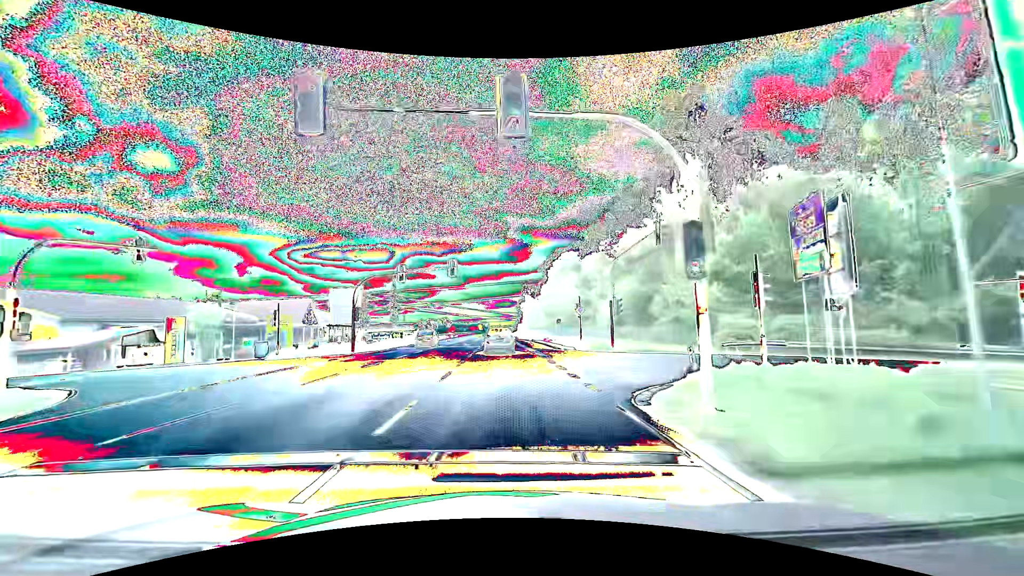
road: primary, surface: asphalt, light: Day
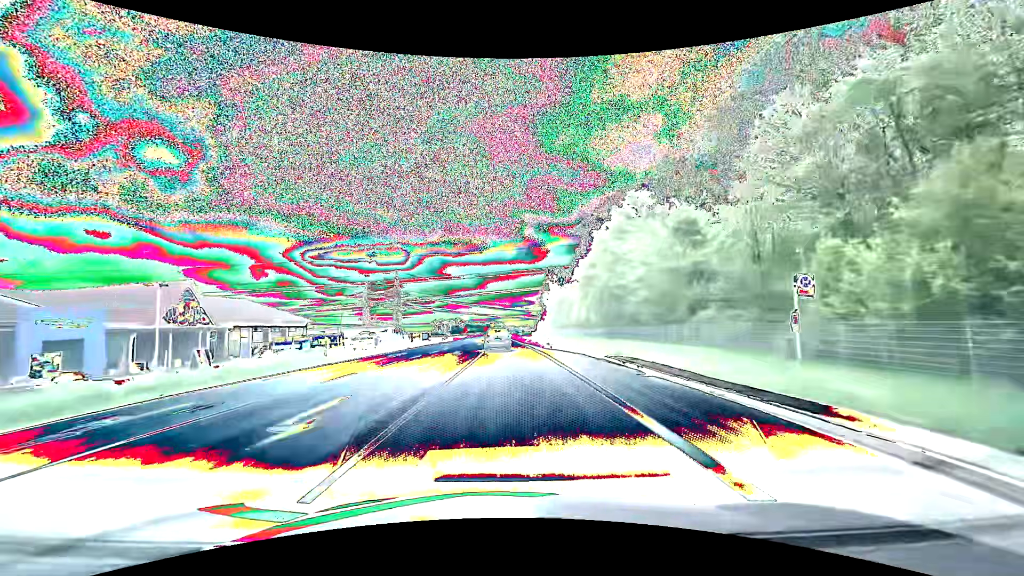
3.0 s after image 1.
(-0.5, +42.6) m; -2°
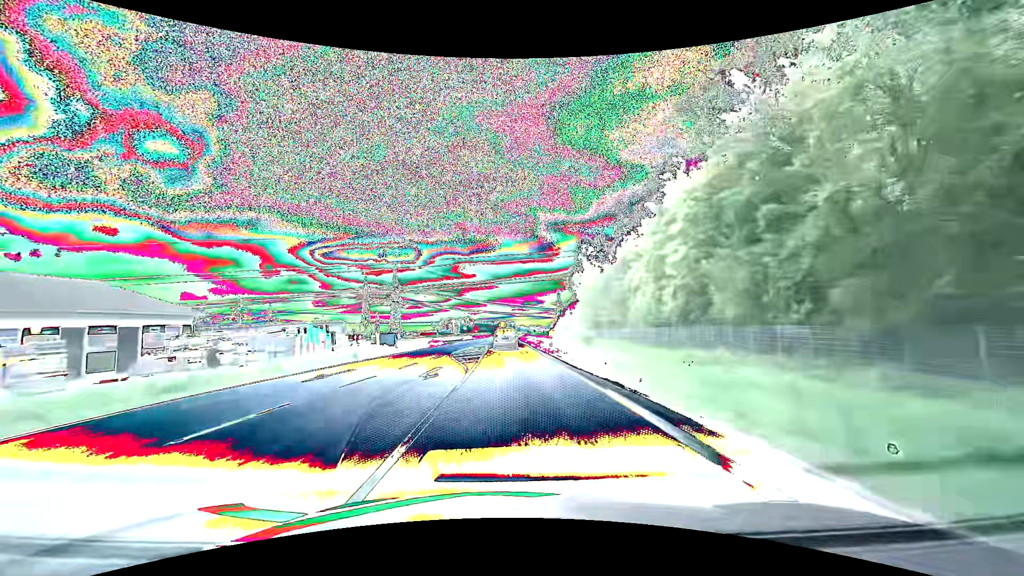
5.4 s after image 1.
(-0.4, +38.0) m; -1°
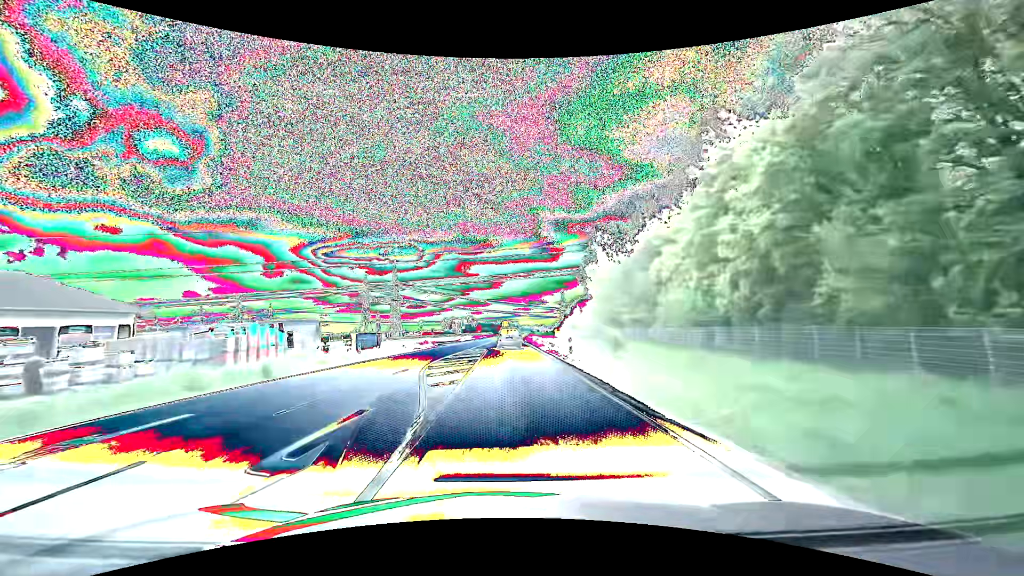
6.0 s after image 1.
(0.0, +10.0) m; 0°
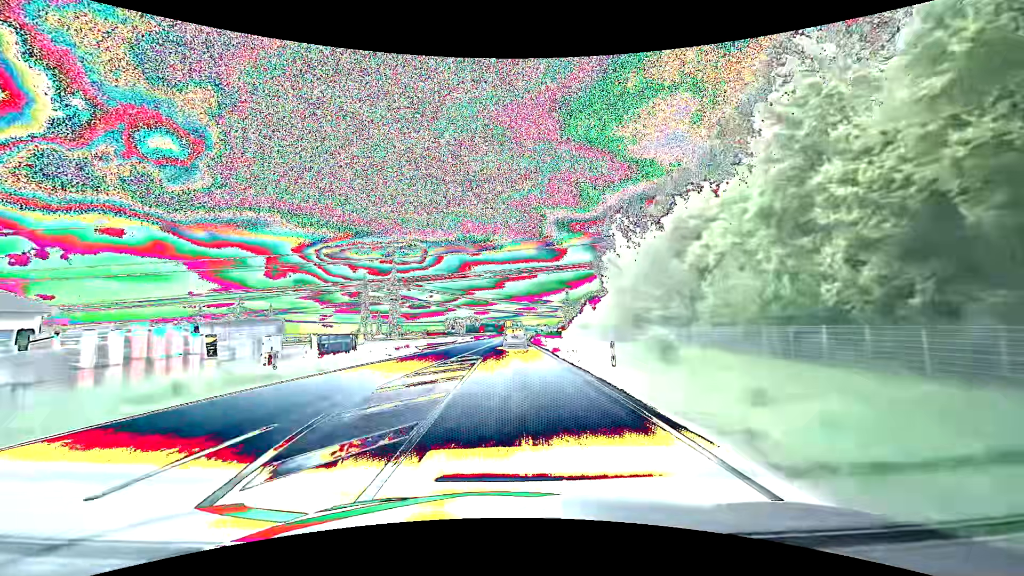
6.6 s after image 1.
(0.0, +10.2) m; 0°
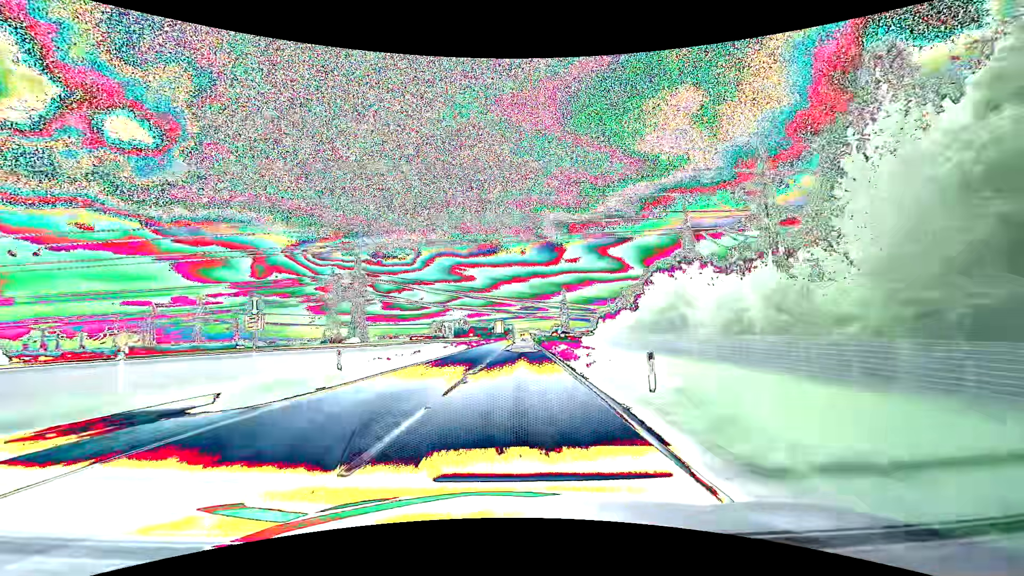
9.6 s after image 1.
(+0.1, +54.3) m; +1°
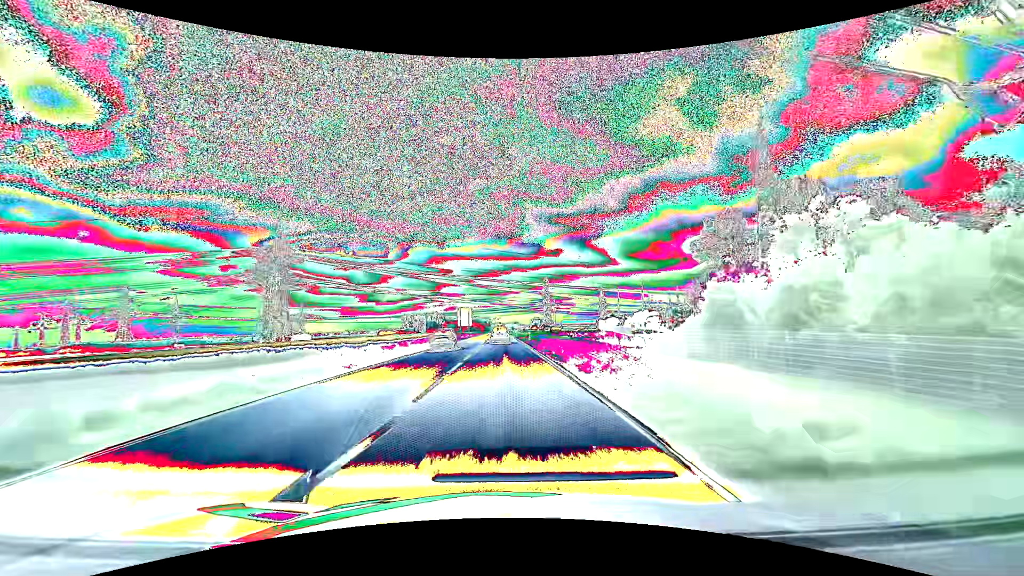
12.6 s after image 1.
(+1.6, +55.7) m; +3°
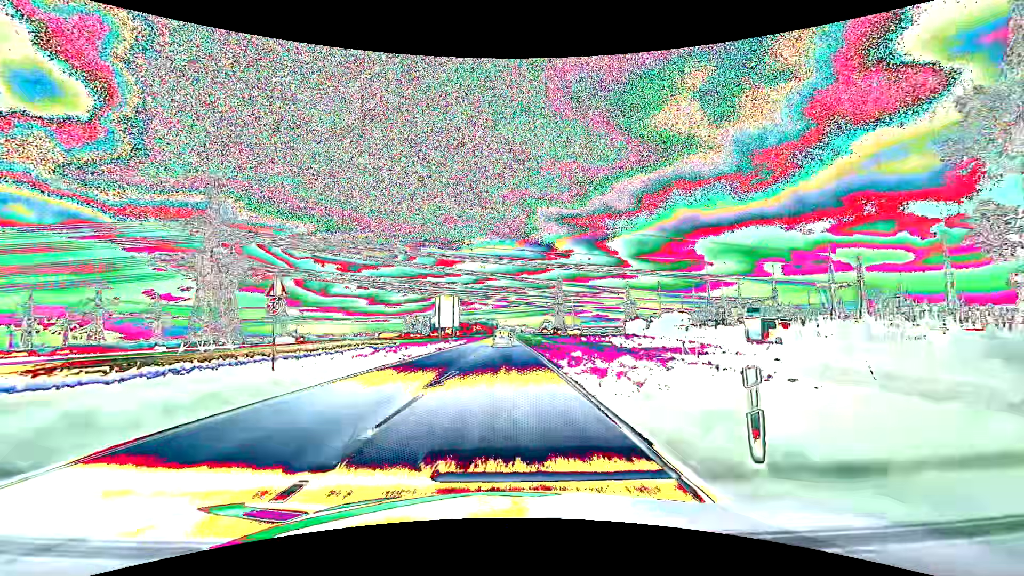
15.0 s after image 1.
(-0.2, +45.2) m; -1°
(0, +10) (0, +20) (0, +30) (0, +40) (0, +50) (0, +60) (0, +70) (0, +80) (0, +90) (0, +100) m
